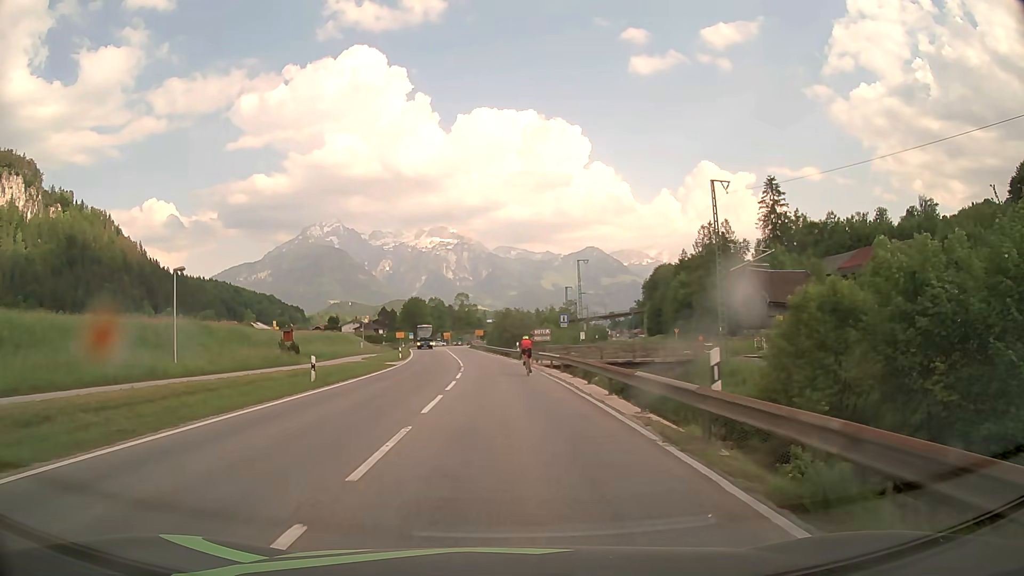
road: primary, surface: asphalt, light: Day
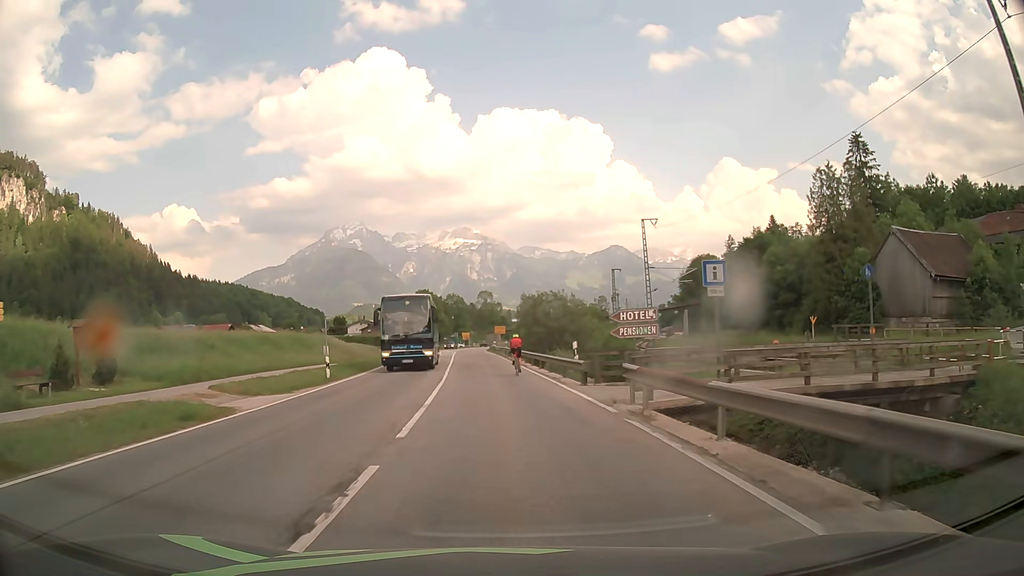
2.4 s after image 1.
(-0.5, +28.1) m; -2°
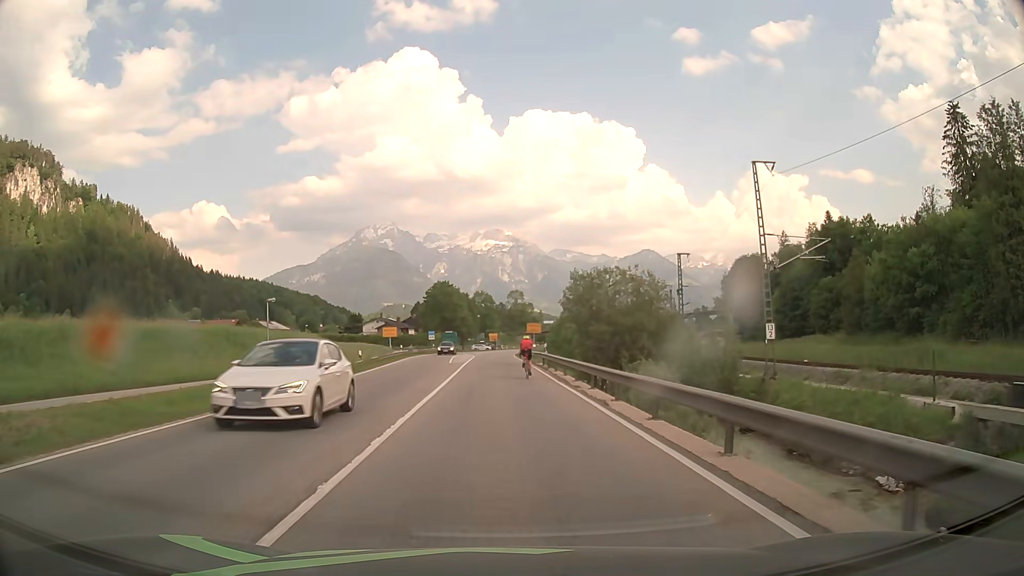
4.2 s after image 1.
(-0.4, +20.8) m; -2°
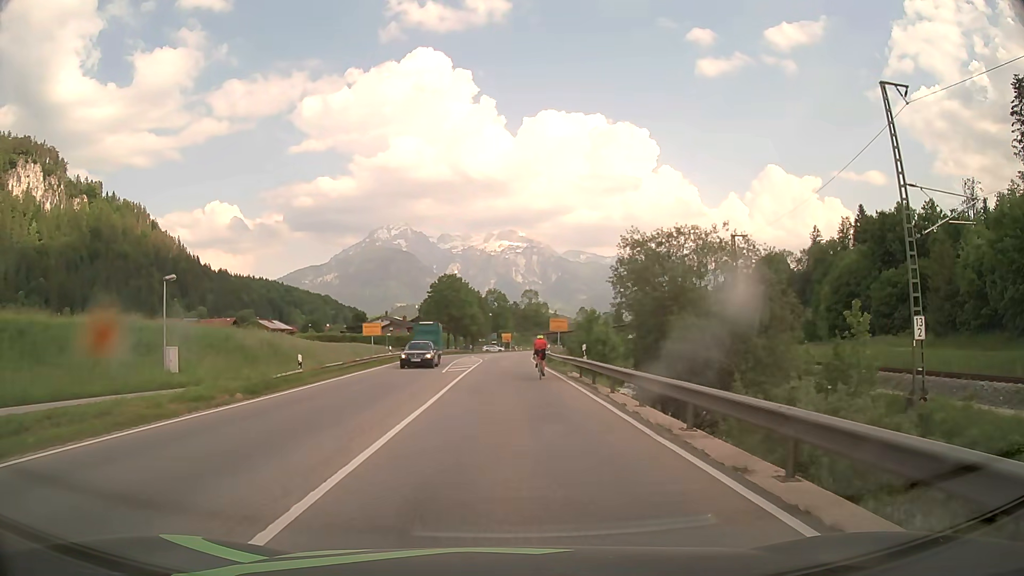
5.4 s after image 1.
(-0.2, +13.6) m; -1°
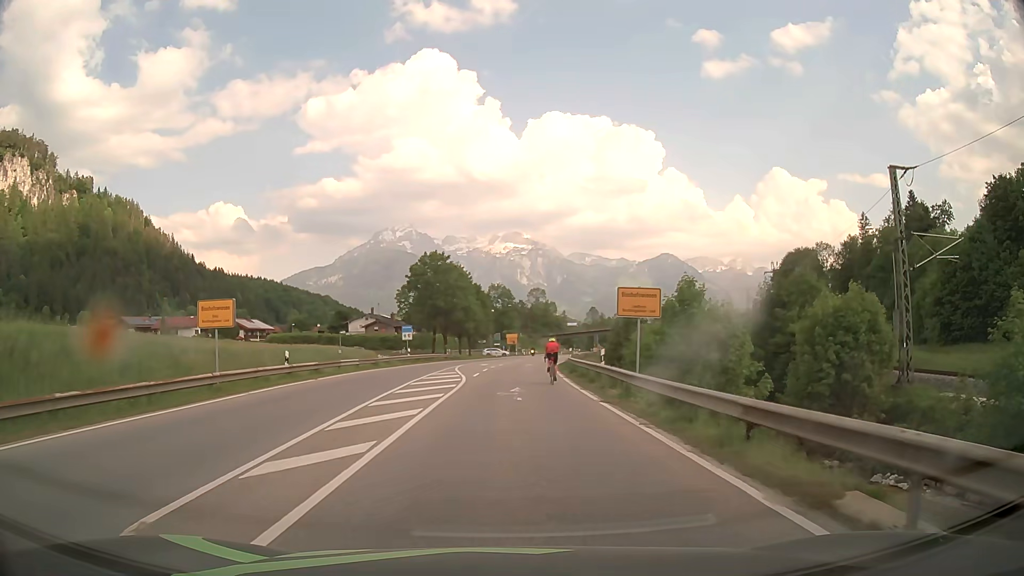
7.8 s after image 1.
(-0.2, +26.1) m; 0°
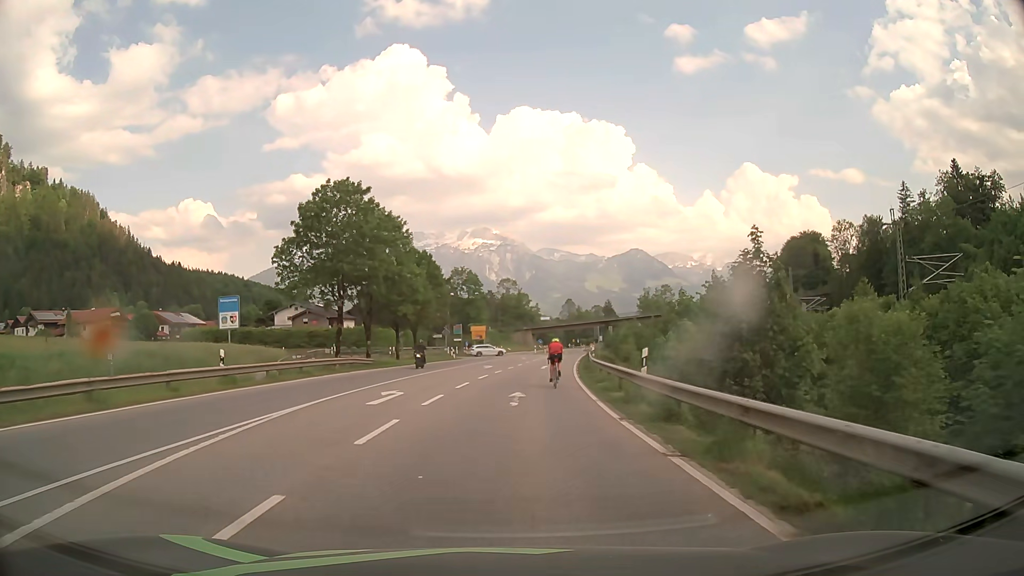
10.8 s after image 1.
(+0.5, +32.7) m; +3°
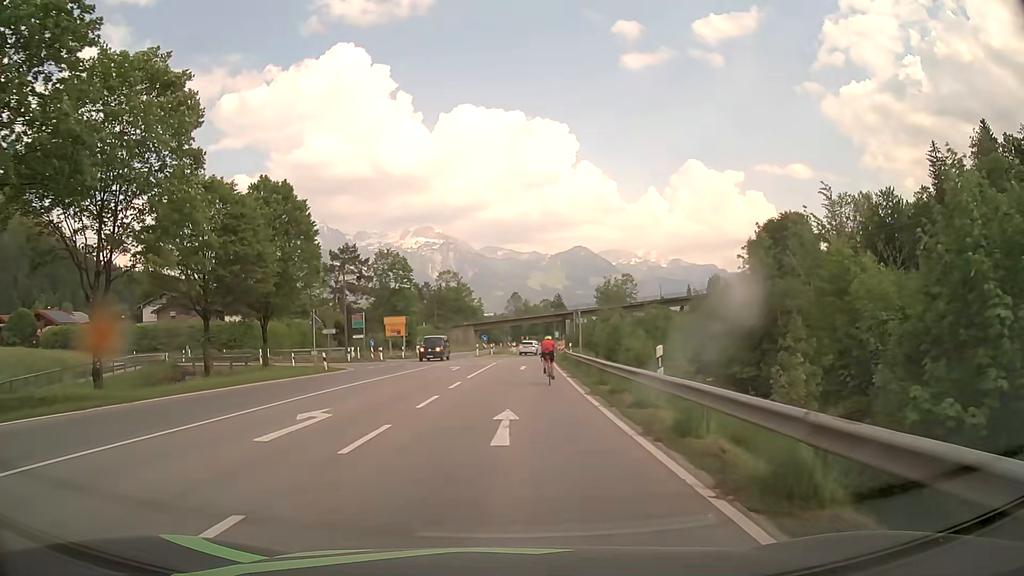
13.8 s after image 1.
(+1.2, +30.6) m; +5°
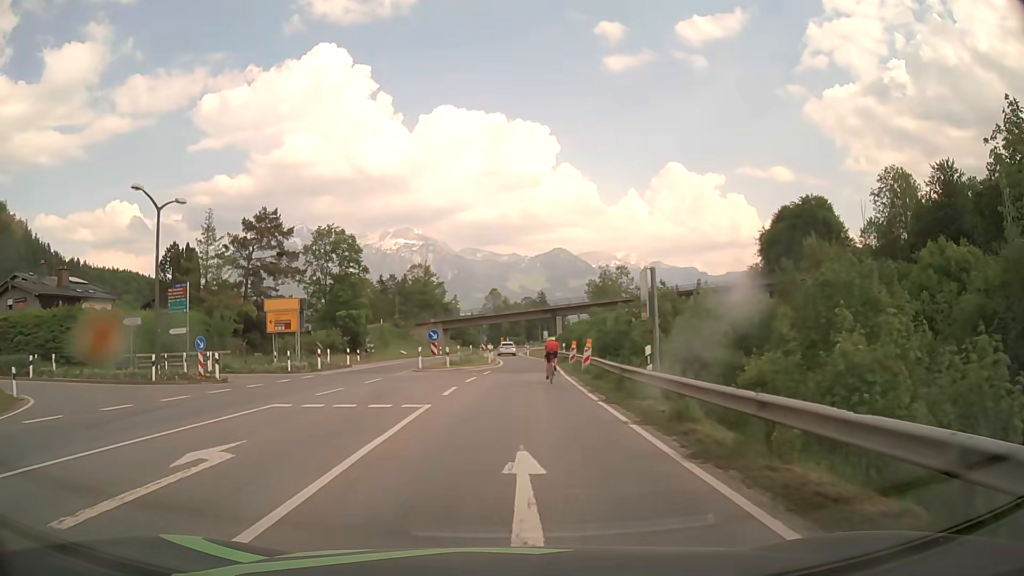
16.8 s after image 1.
(+0.5, +30.0) m; +2°
(0, +10) (0, +20) (+1, +30) (+1, +40) (+1, +50) (+1, +60) (0, +70) (0, +80) (0, +90) (0, +100) m
